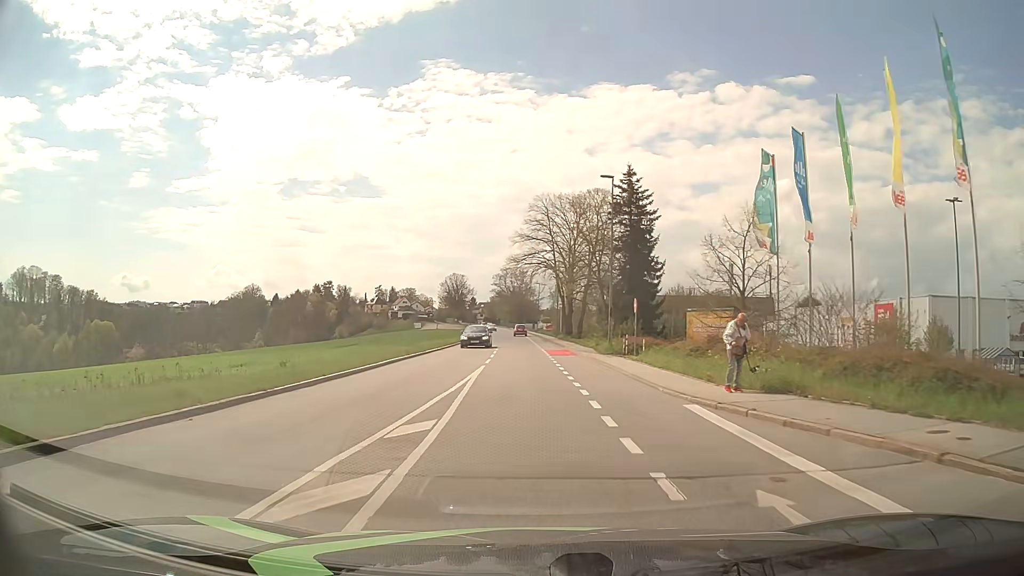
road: tertiary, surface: asphalt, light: Day
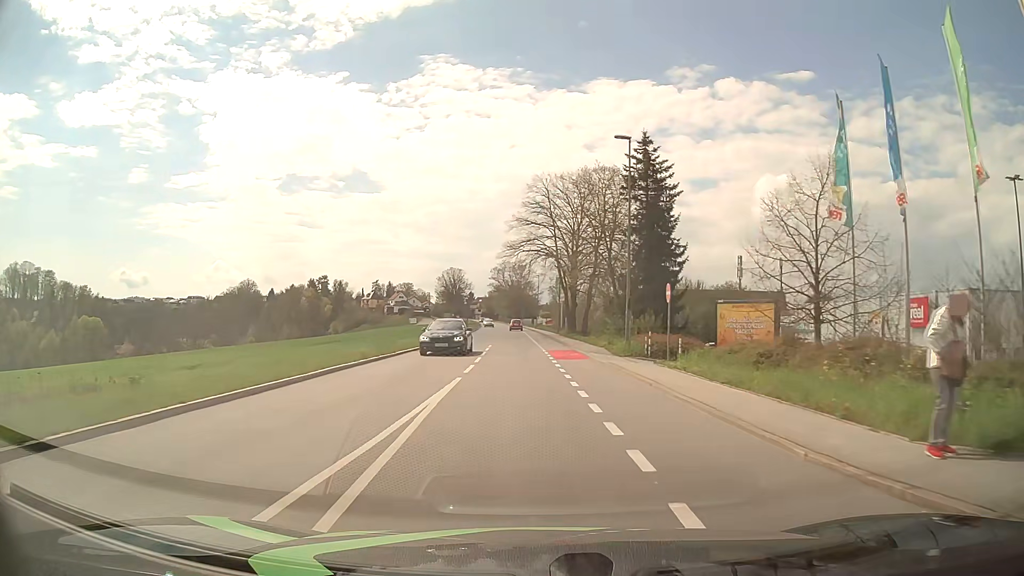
(0.0, +7.4) m; 0°
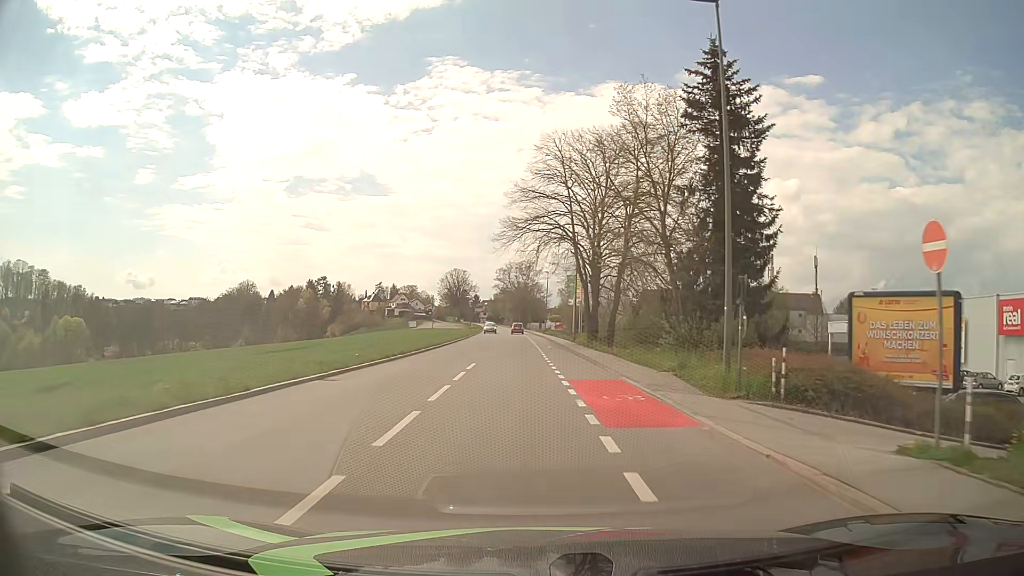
(0.0, +14.9) m; 0°
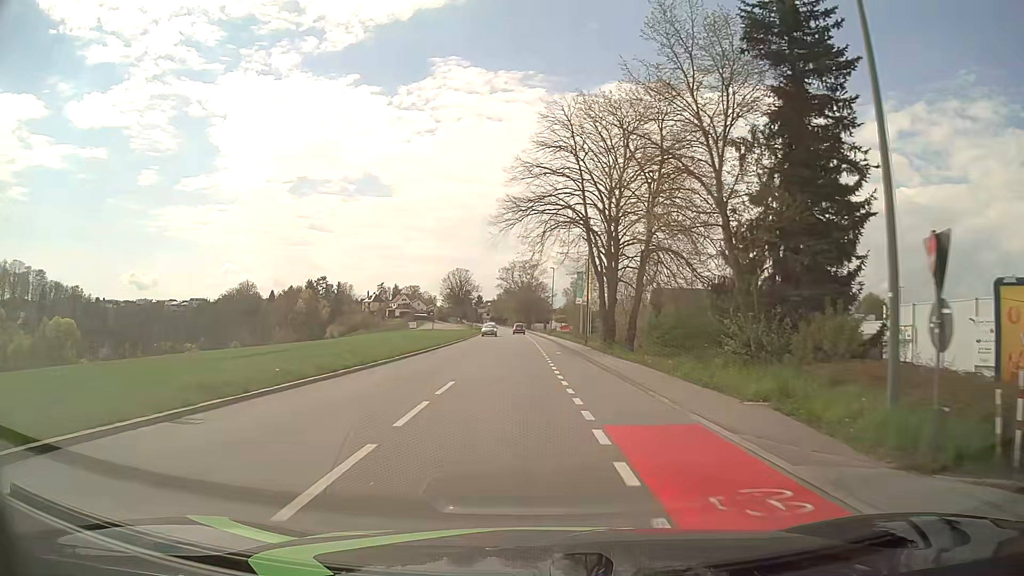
(0.0, +7.5) m; -1°
